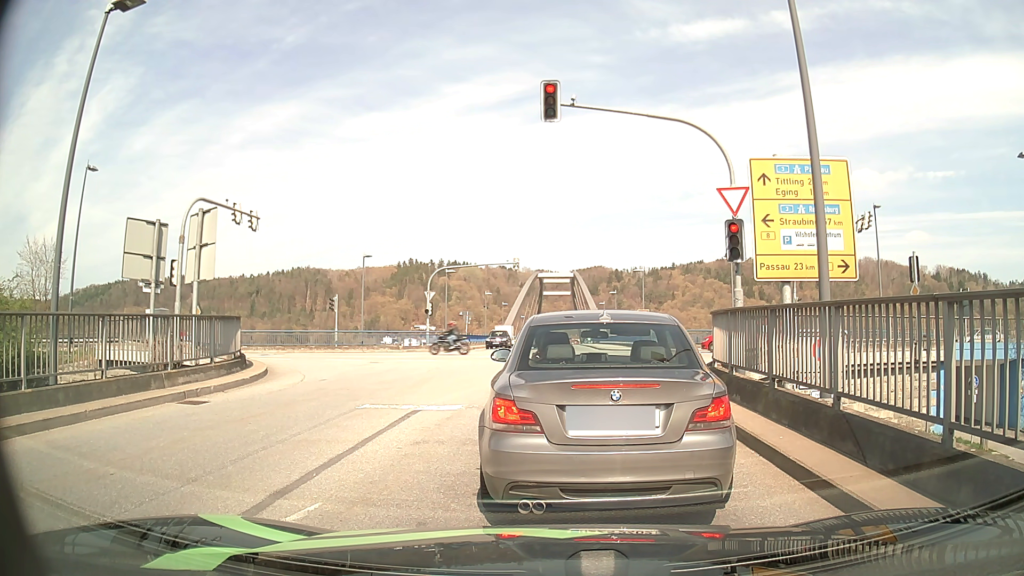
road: tertiary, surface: asphalt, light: Day
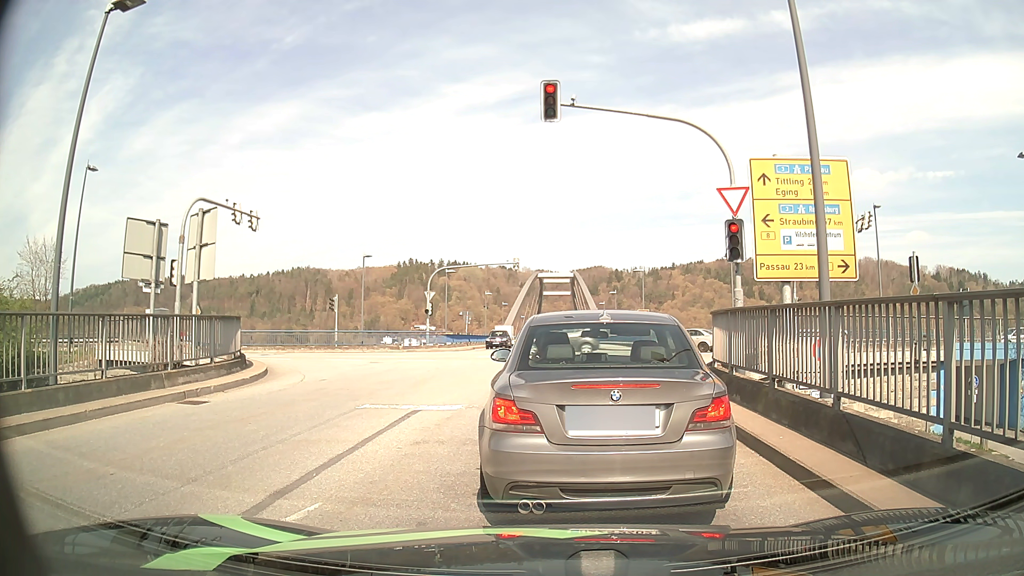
(0.0, 0.0) m; 0°
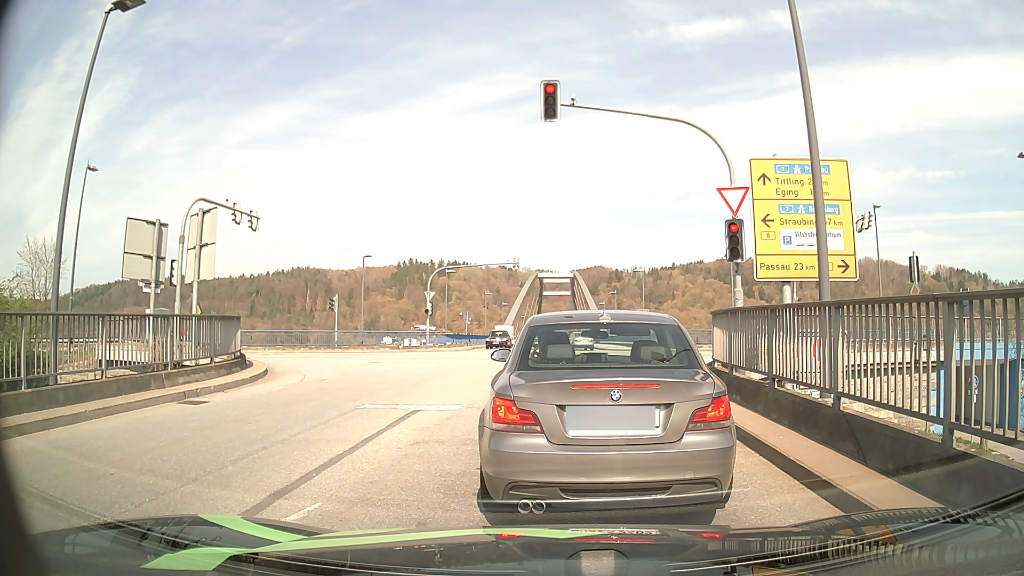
(0.0, 0.0) m; 0°
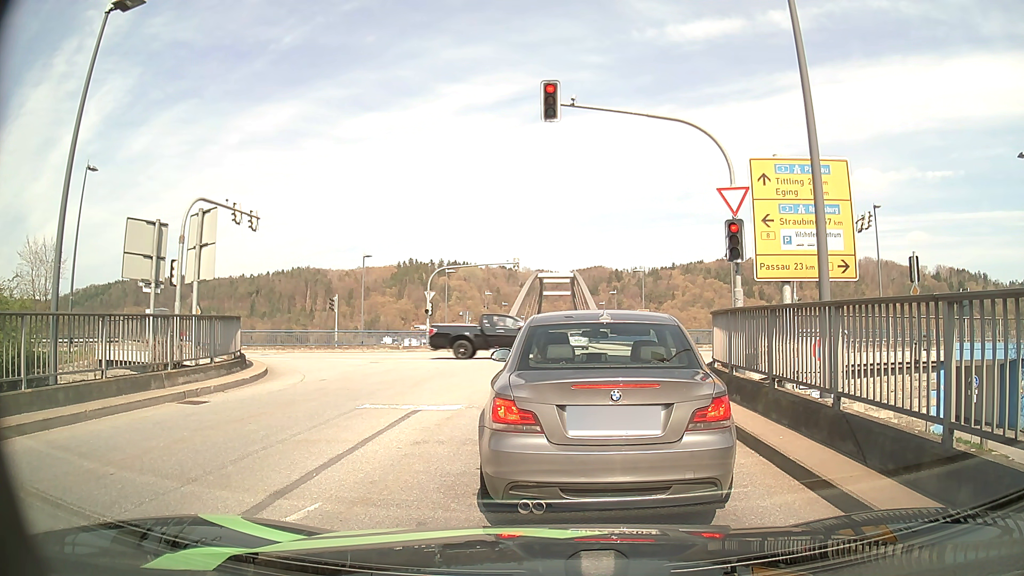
(0.0, 0.0) m; 0°
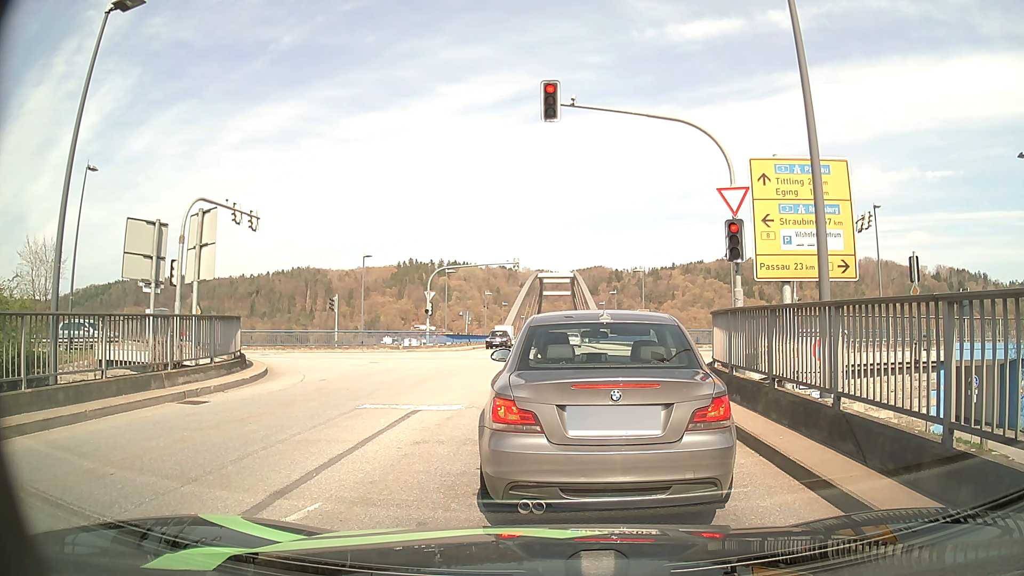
(0.0, 0.0) m; 0°
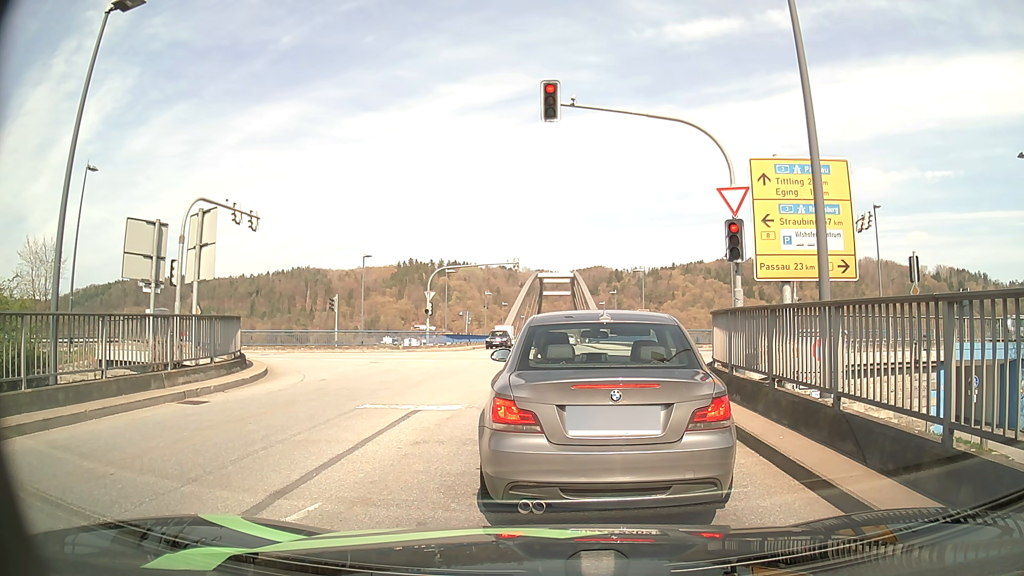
(0.0, 0.0) m; 0°
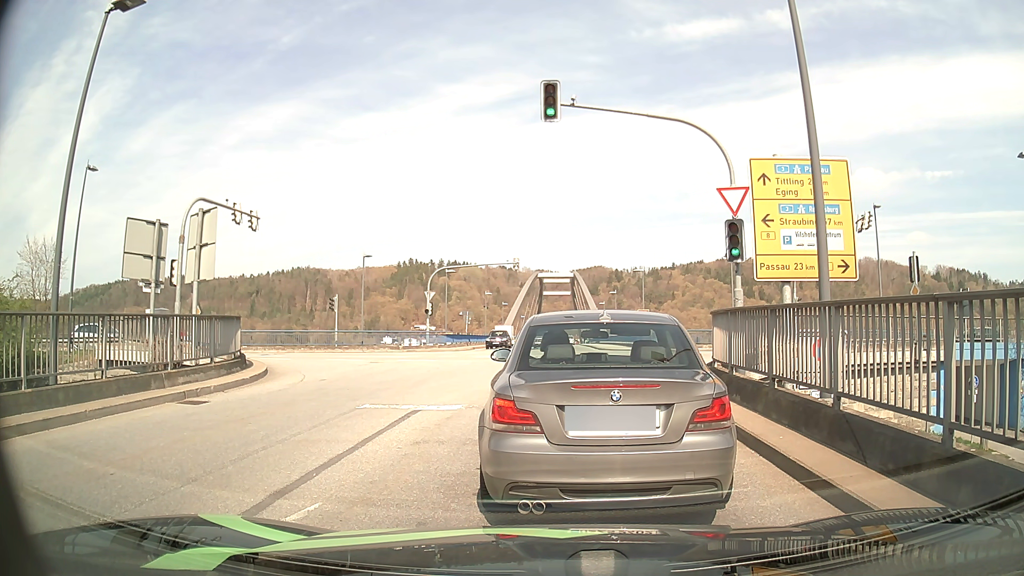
(0.0, 0.0) m; 0°
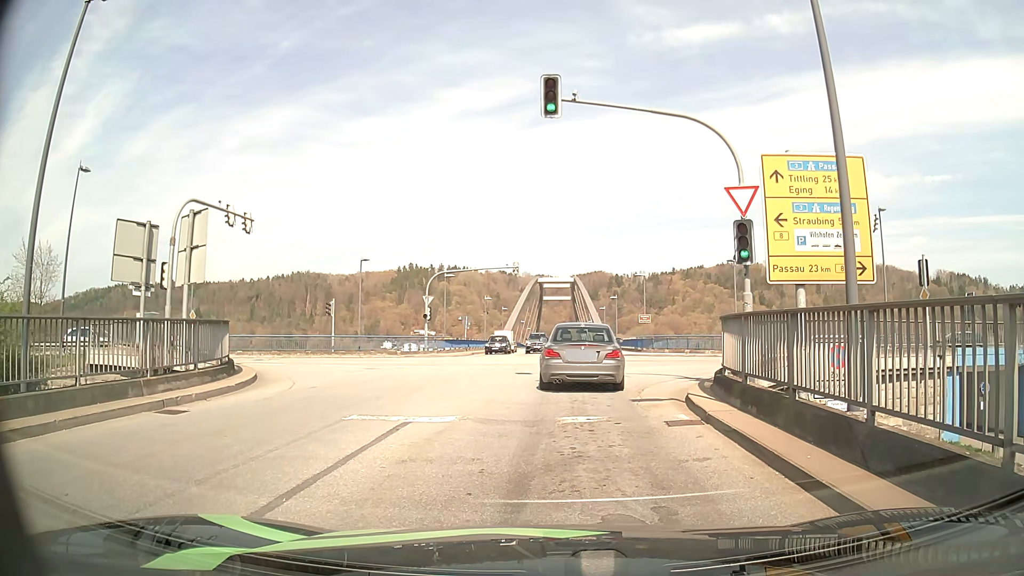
(0.0, +0.8) m; +1°
(0, +10) (+2, +20) (+9, +26) (+19, +28) (+29, +28) (+39, +28) (+49, +27) (+59, +27) (+69, +27) (+79, +26) m
